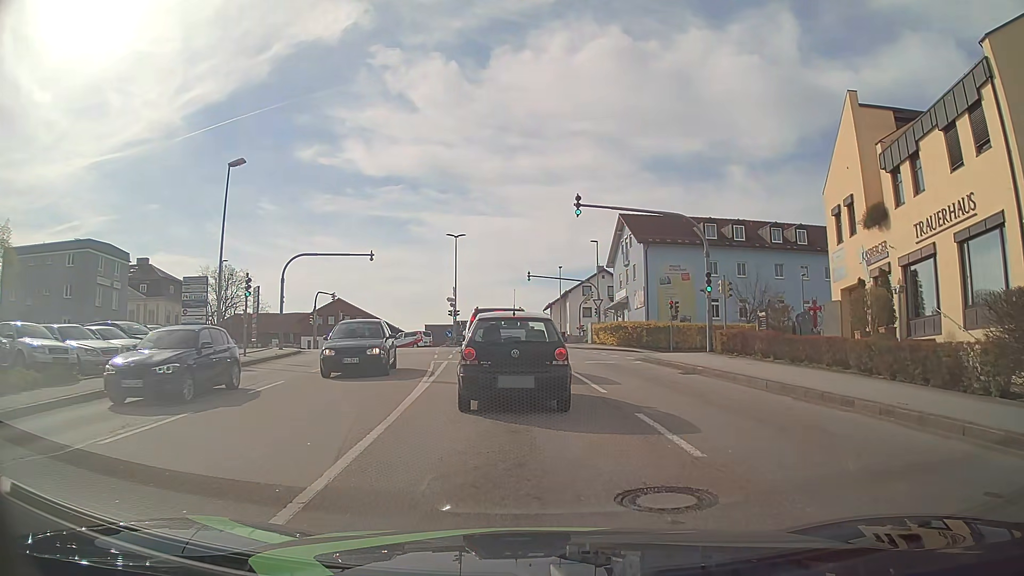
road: tertiary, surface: asphalt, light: Day
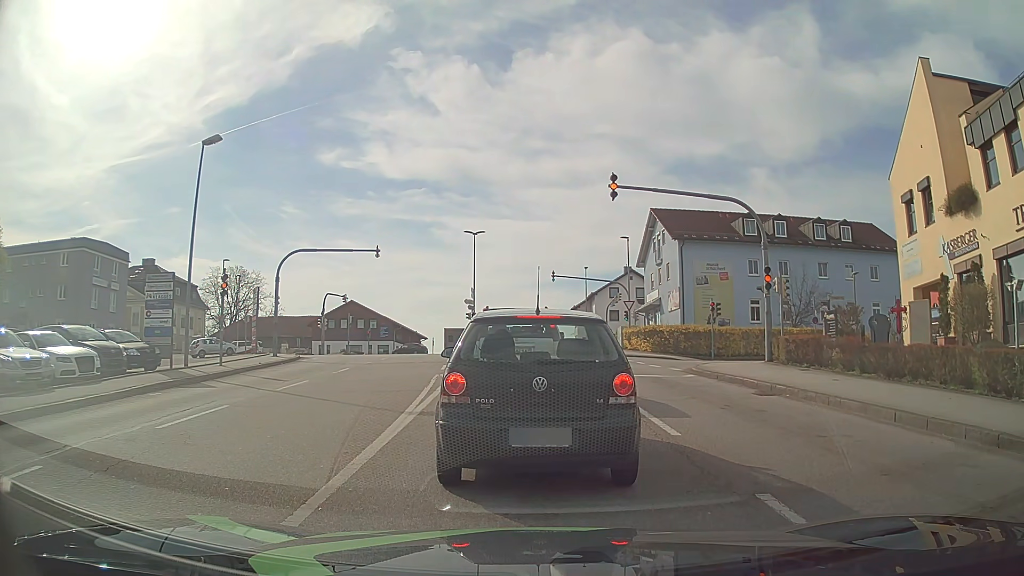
(0.0, +4.2) m; 0°
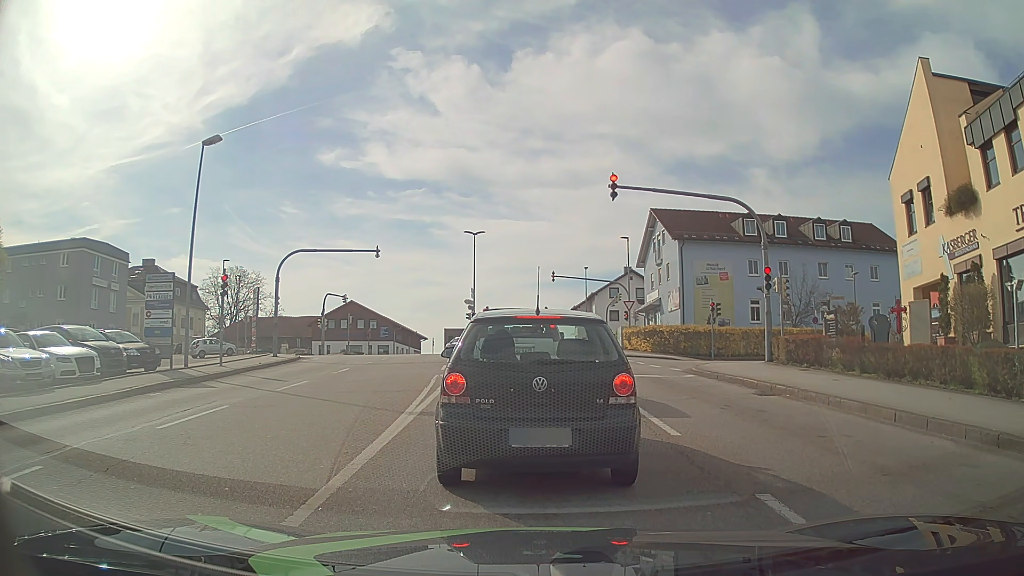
(0.0, 0.0) m; 0°
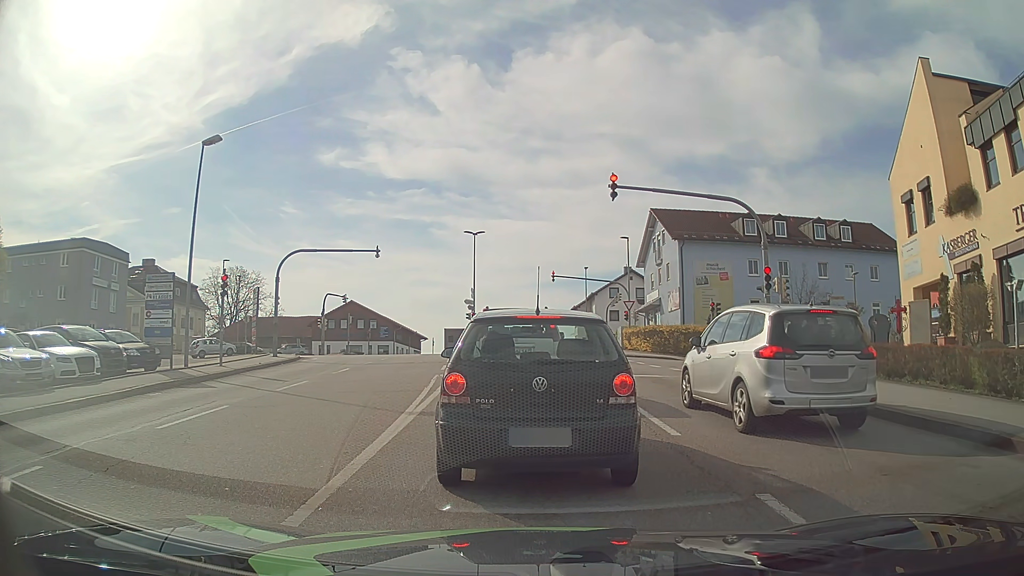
(0.0, 0.0) m; 0°
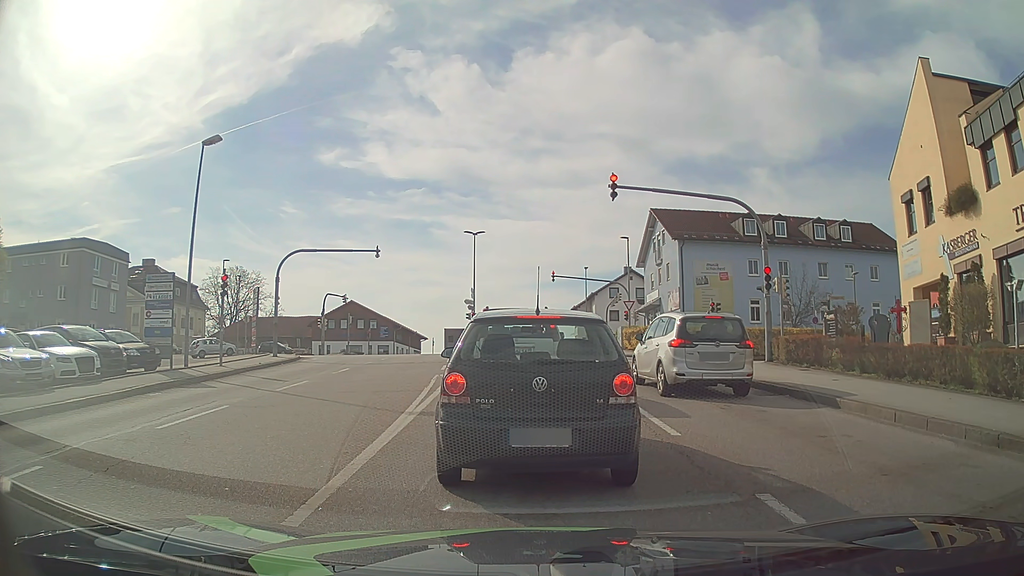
(0.0, 0.0) m; 0°
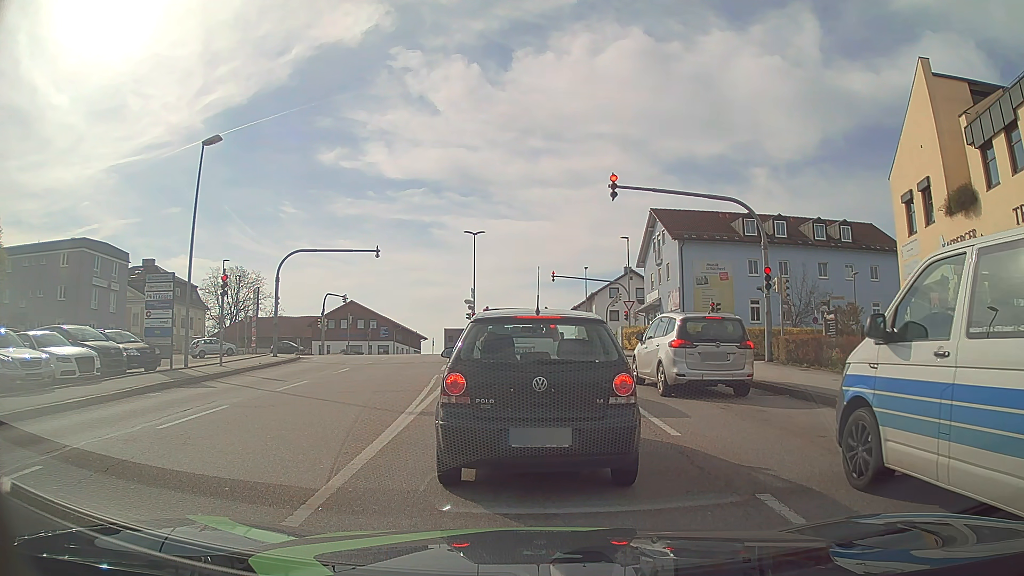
(0.0, 0.0) m; 0°
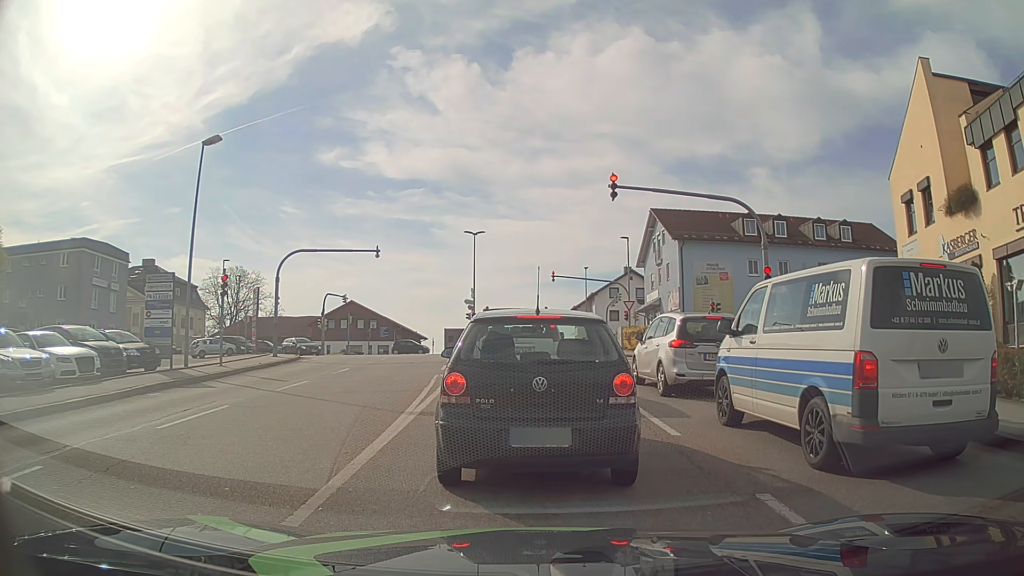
(0.0, 0.0) m; 0°
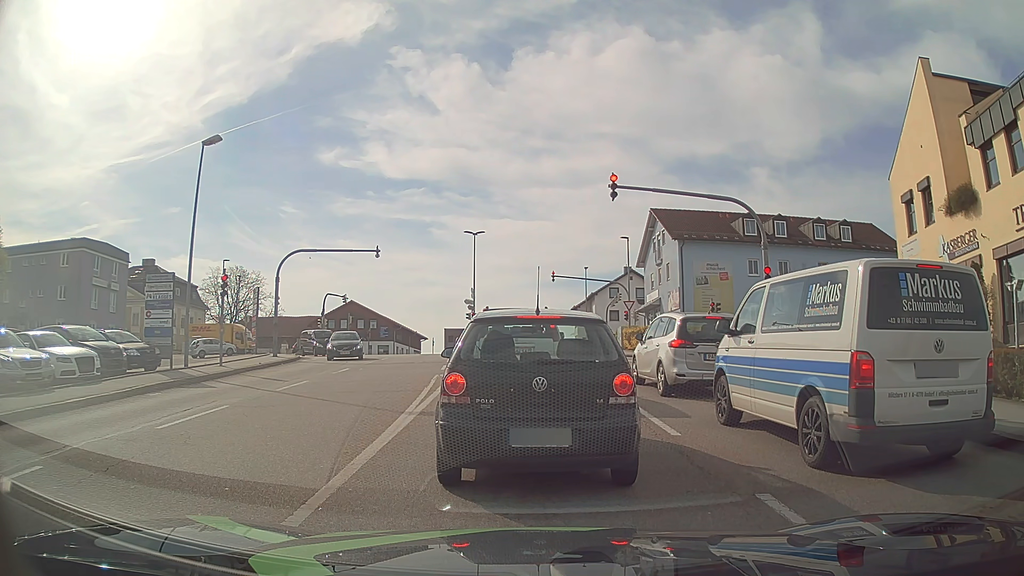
(0.0, 0.0) m; 0°
(0, +10) (-1, +20) (-2, +30) (-2, +40) (-3, +50) (-4, +60) (-8, +69) (-17, +73) (-27, +73) (-37, +73) m
